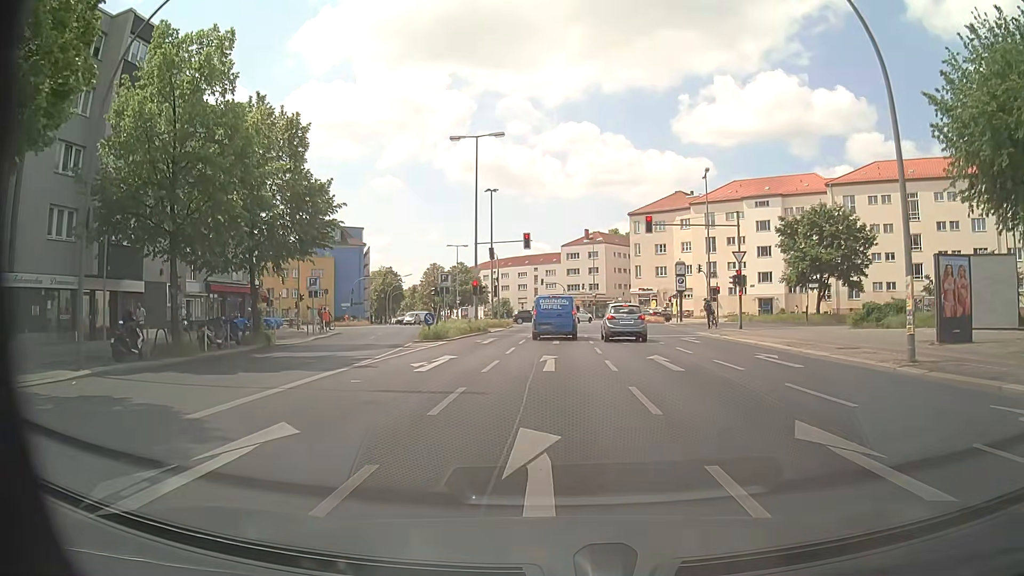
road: secondary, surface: asphalt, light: Day
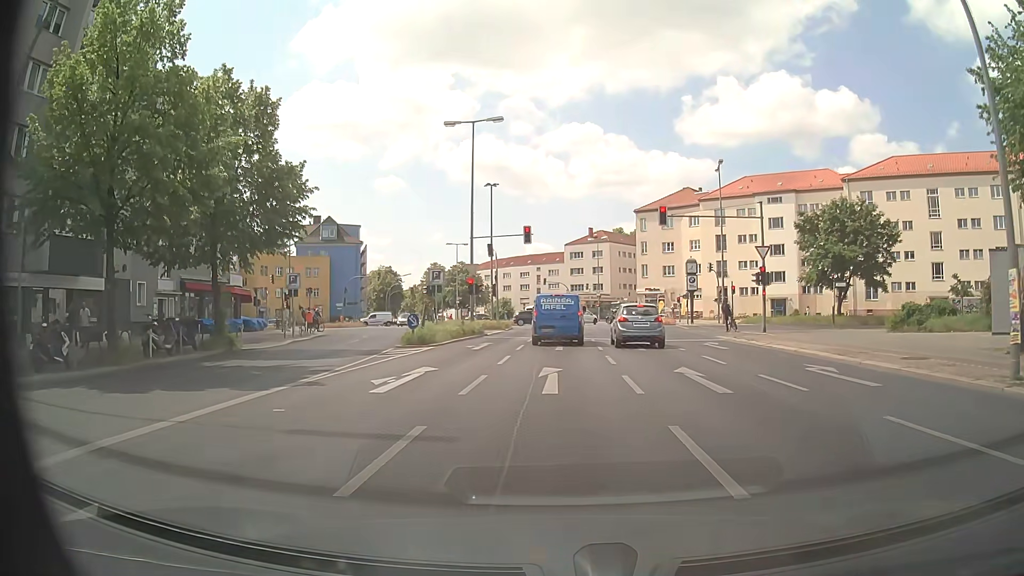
(0.0, +3.7) m; 0°
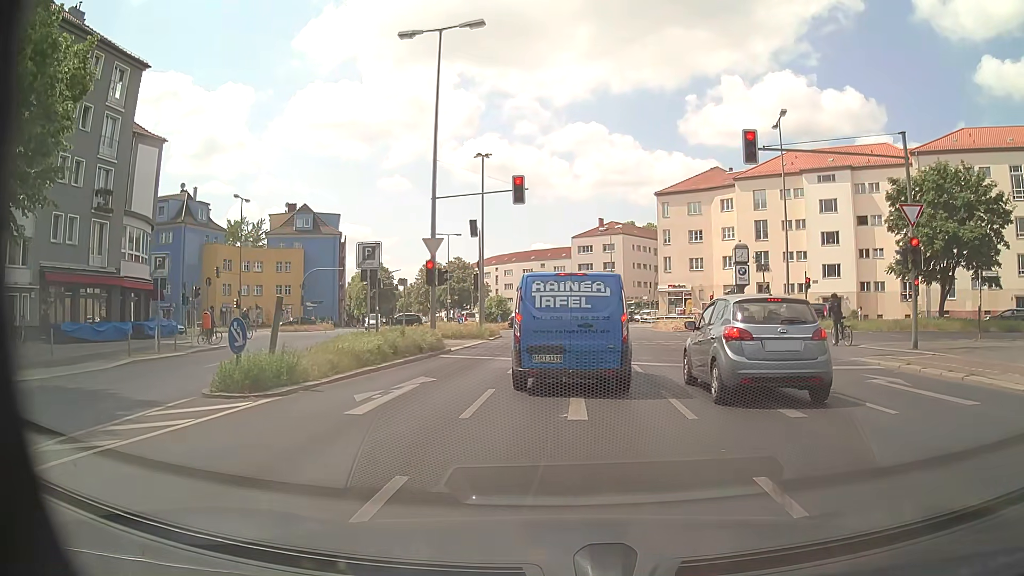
(-0.2, +14.2) m; -1°
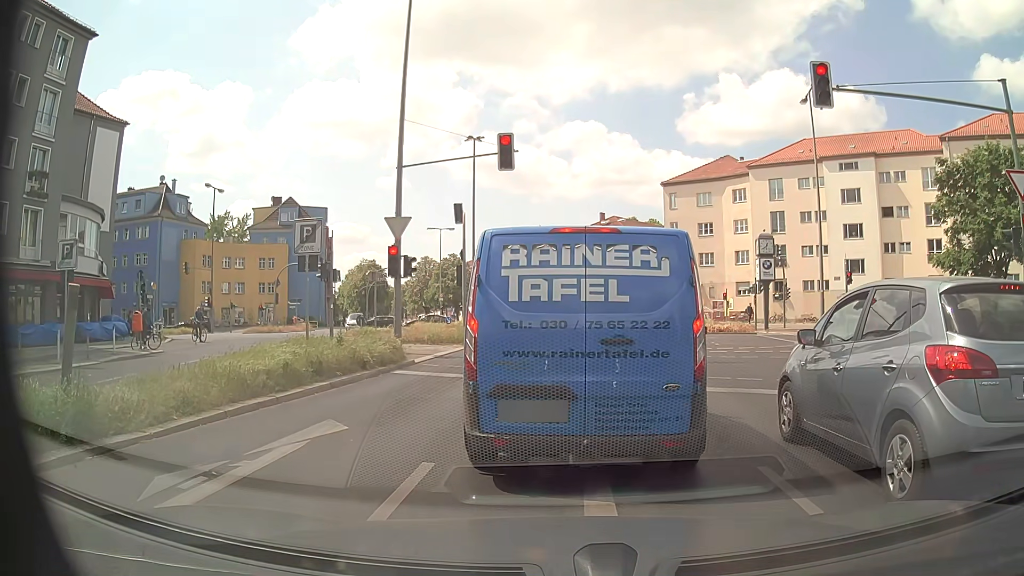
(+0.1, +5.3) m; +2°
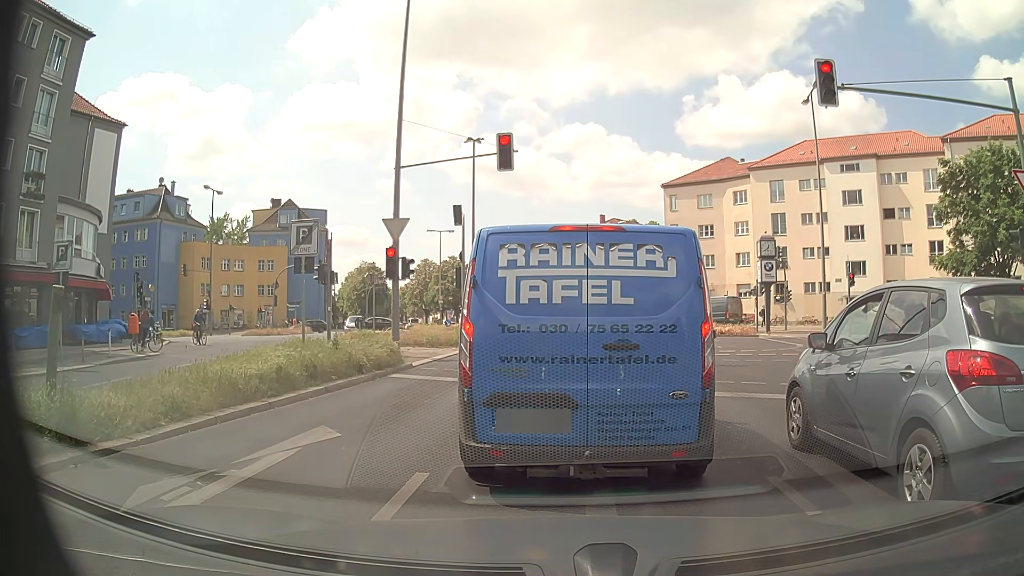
(0.0, +0.3) m; 0°
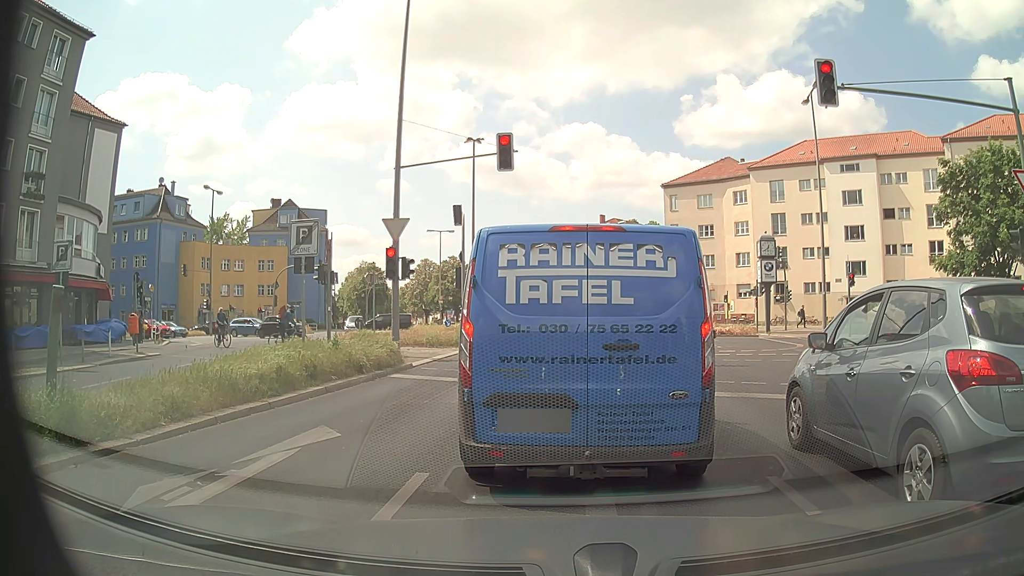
(0.0, +0.1) m; 0°
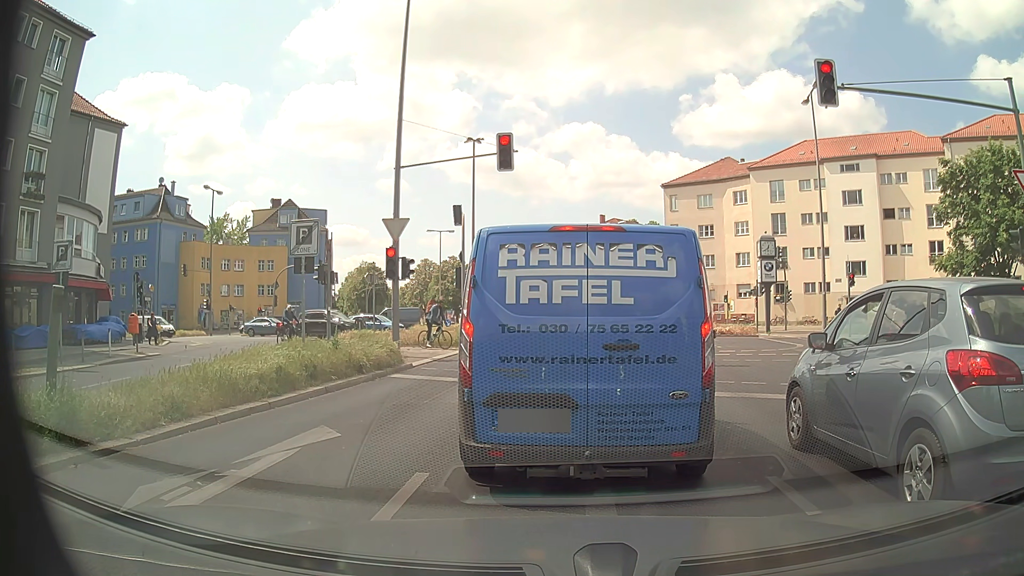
(0.0, 0.0) m; 0°
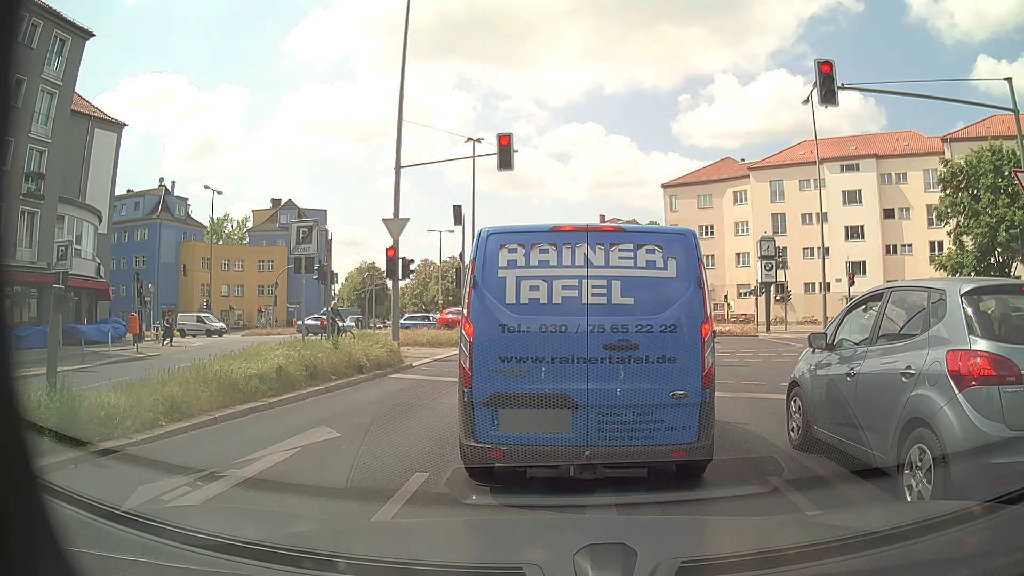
(0.0, 0.0) m; 0°
(0, +10) (0, +20) (+1, +30) (+1, +40) (+1, +50) (+1, +60) (0, +70) (-1, +80) (-4, +89) (-8, +99) m
